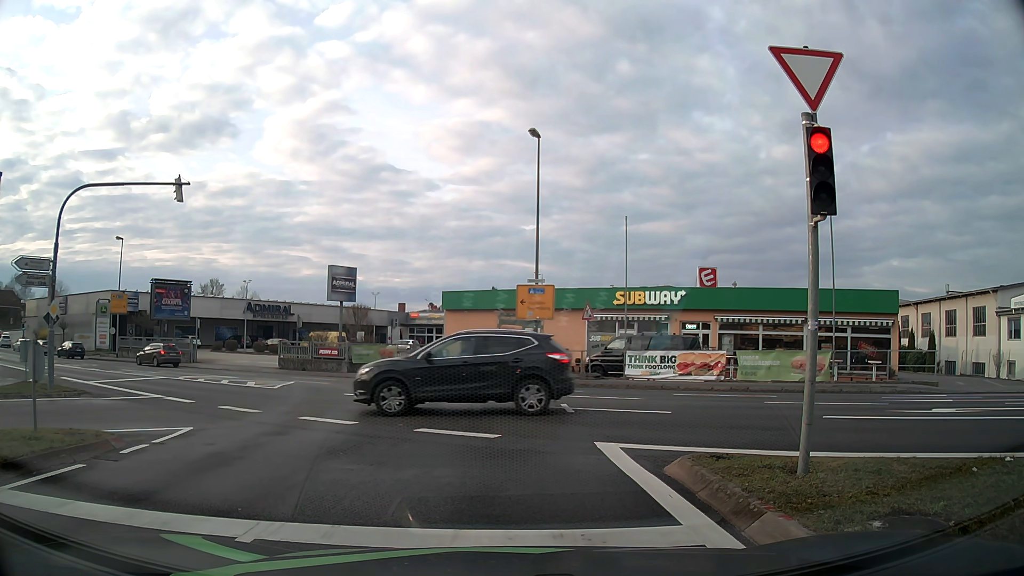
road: tertiary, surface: asphalt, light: Day
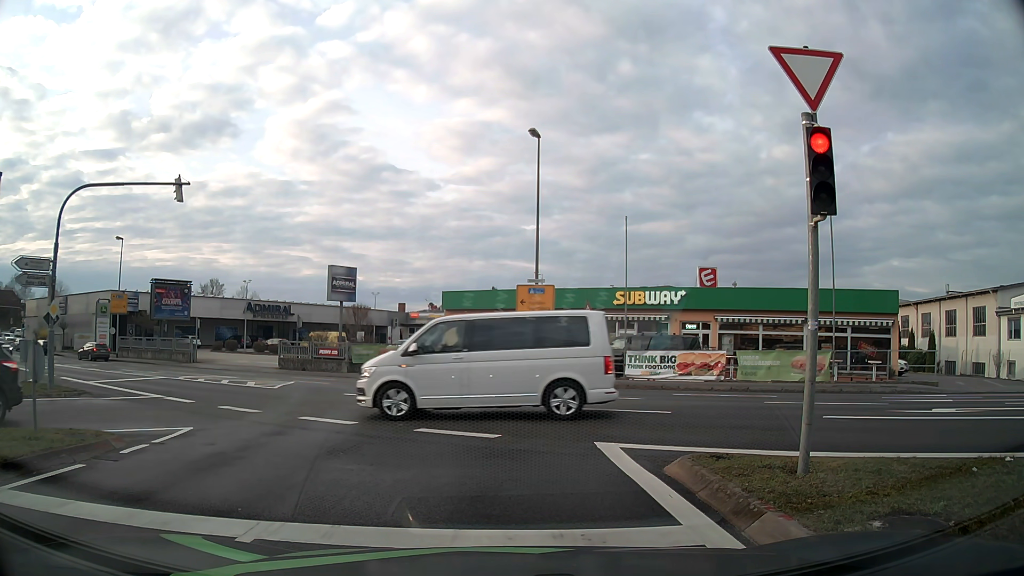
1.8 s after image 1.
(0.0, 0.0) m; 0°
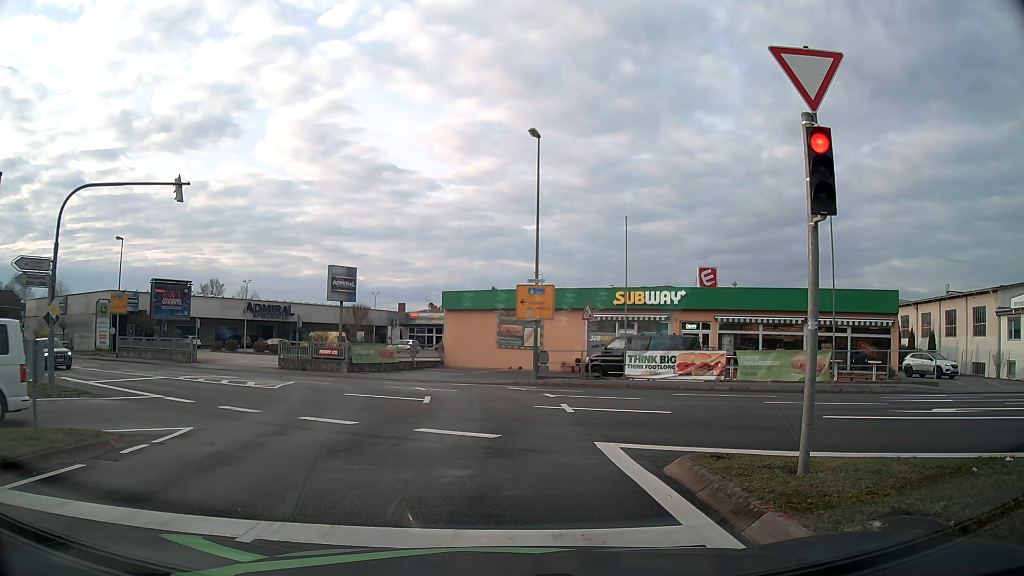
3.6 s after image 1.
(0.0, 0.0) m; 0°
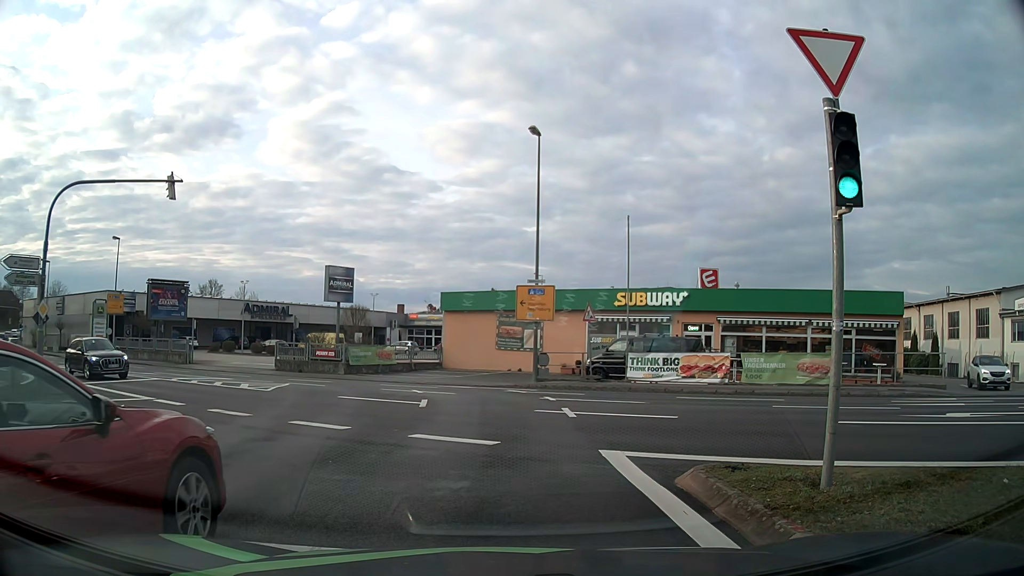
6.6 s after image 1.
(0.0, +0.6) m; 0°
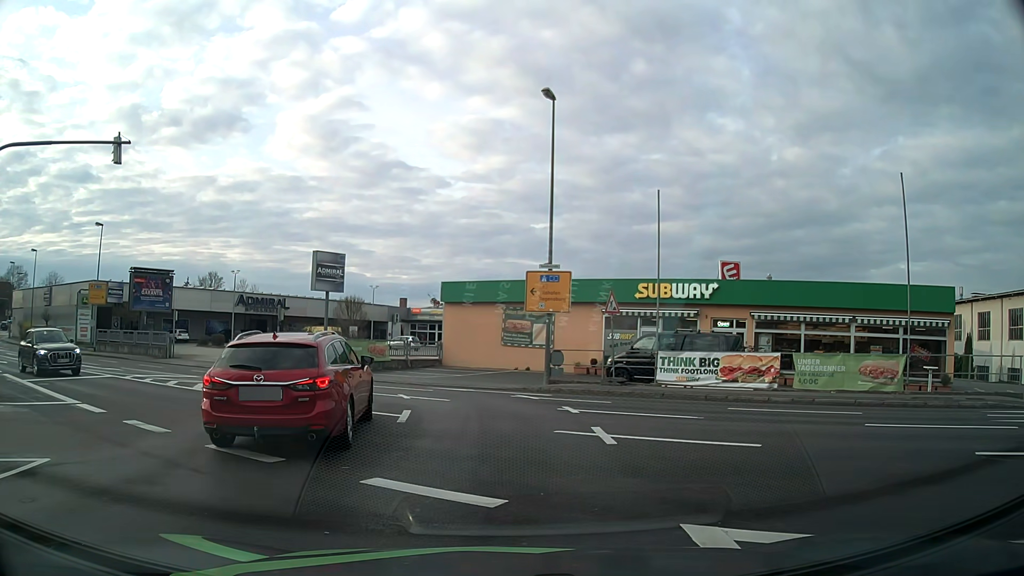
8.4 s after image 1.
(0.0, +4.2) m; -1°
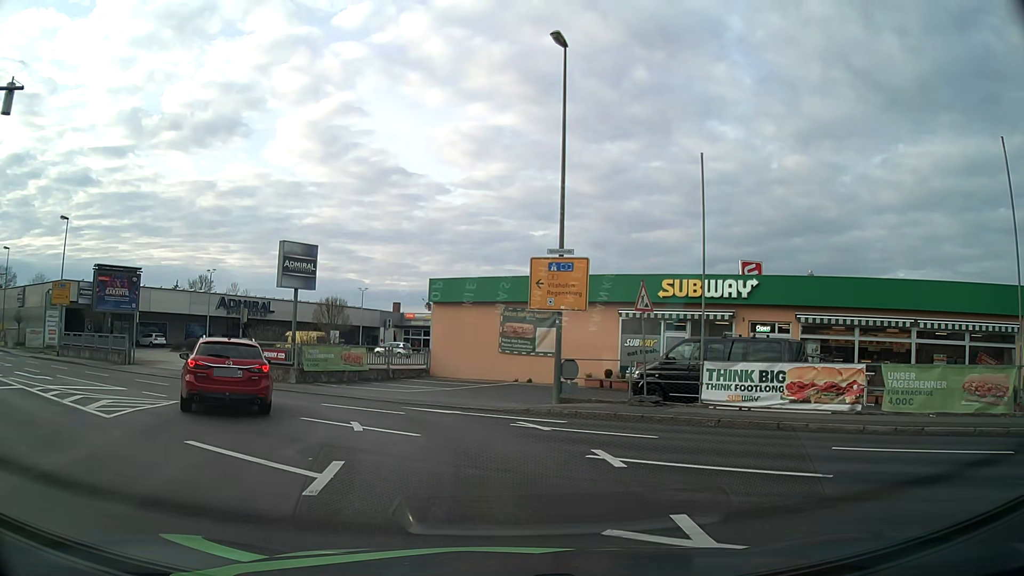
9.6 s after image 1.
(0.0, +5.4) m; +1°
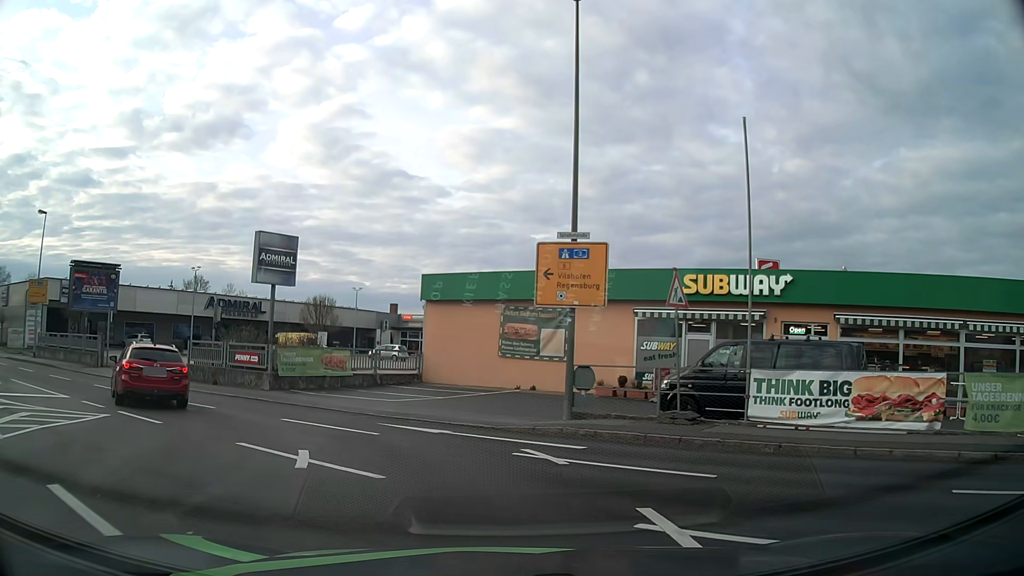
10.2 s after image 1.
(0.0, +3.2) m; 0°
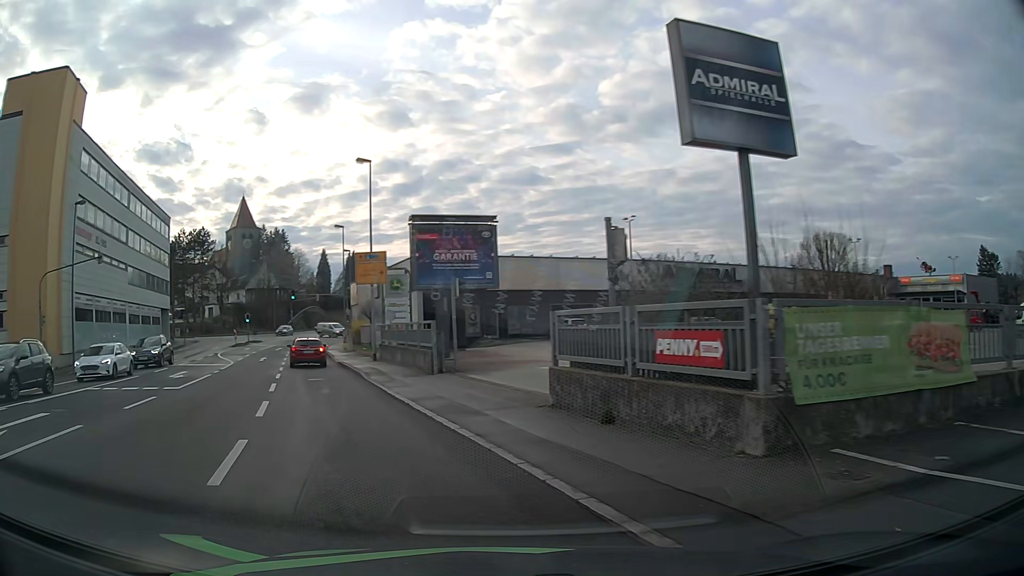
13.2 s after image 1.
(-4.8, +16.5) m; -41°
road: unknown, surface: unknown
(-2, +10) (-5, +19) (-8, +29) (-11, +38) (-15, +48) (-18, +57) (-20, +67) (-21, +77) (-19, +86) (-11, +92) m
